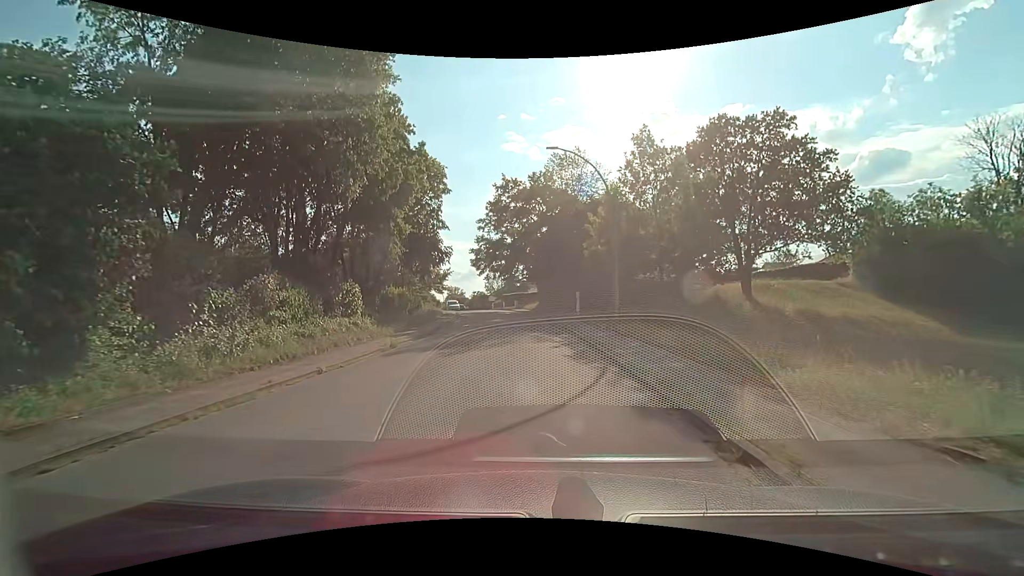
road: residential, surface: asphalt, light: Day
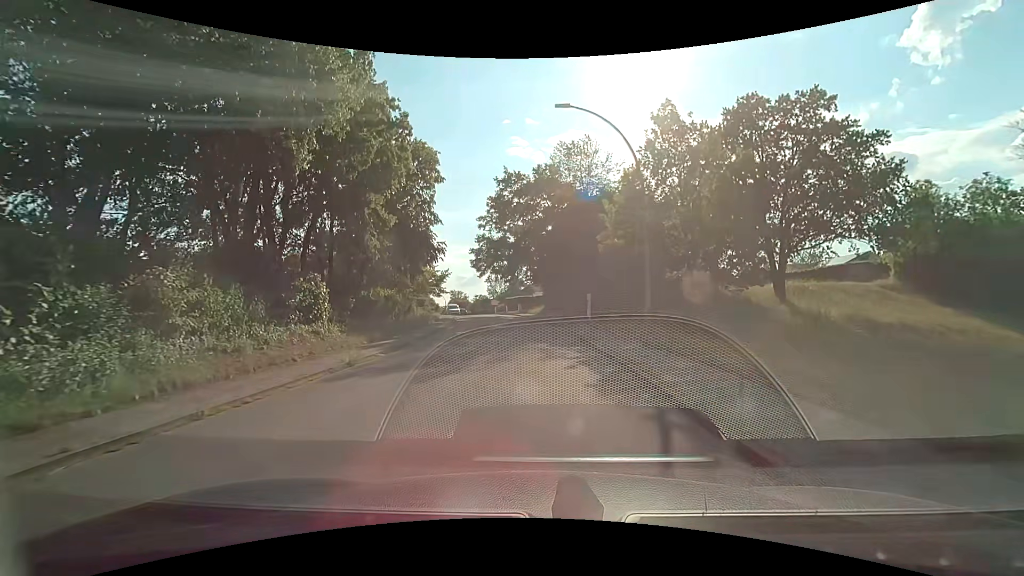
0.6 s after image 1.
(0.0, +4.6) m; -1°
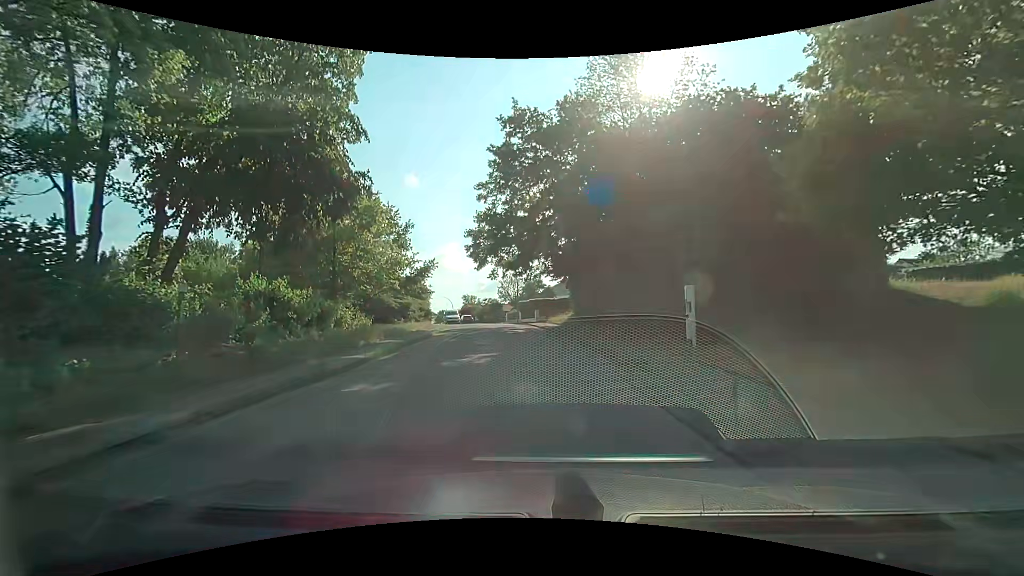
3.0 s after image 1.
(-0.3, +17.7) m; -2°
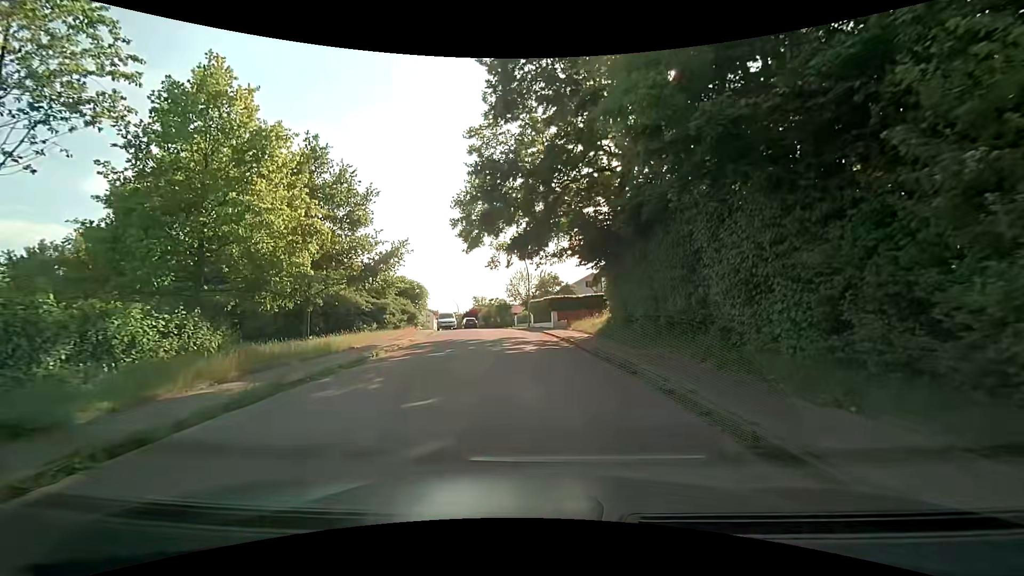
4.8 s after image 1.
(-0.3, +12.5) m; -2°
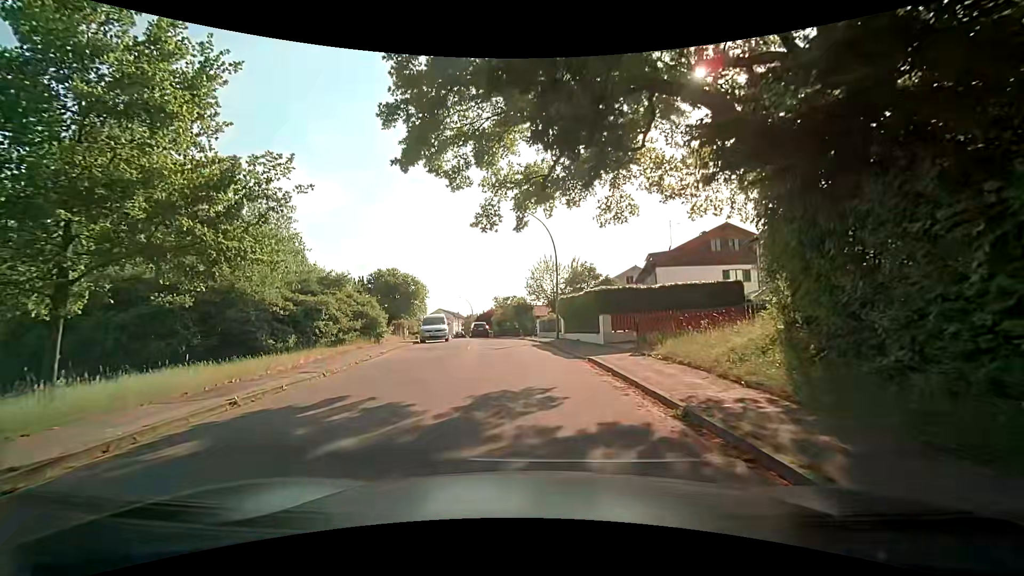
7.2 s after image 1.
(-0.4, +16.0) m; -2°
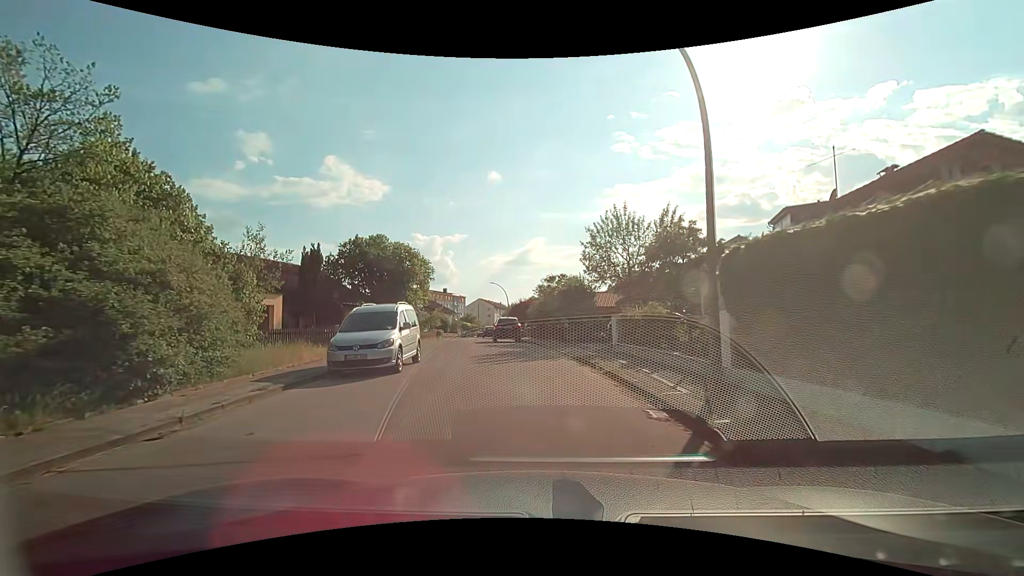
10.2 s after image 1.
(-1.0, +19.3) m; -5°
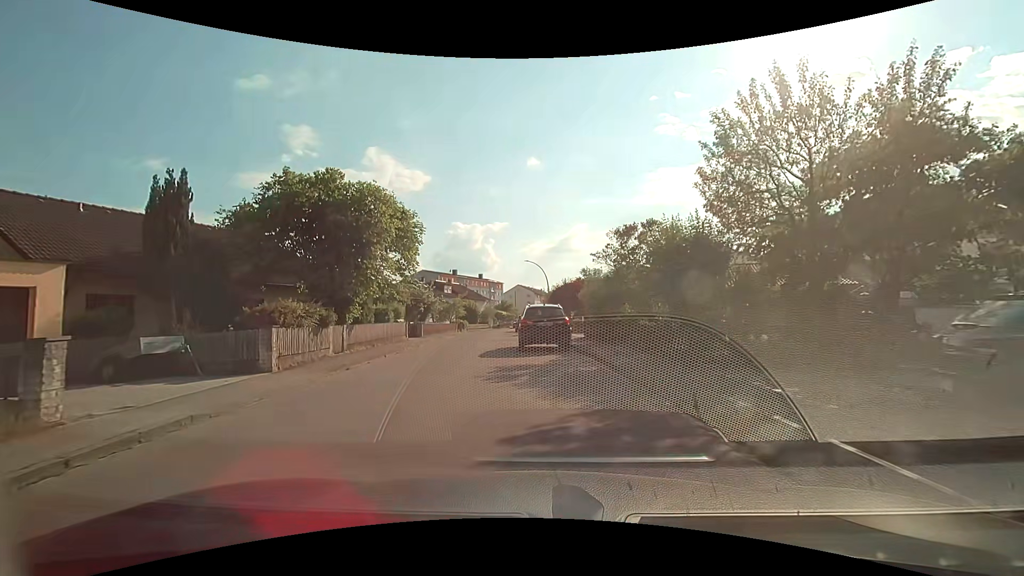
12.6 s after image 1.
(-0.7, +15.0) m; -5°
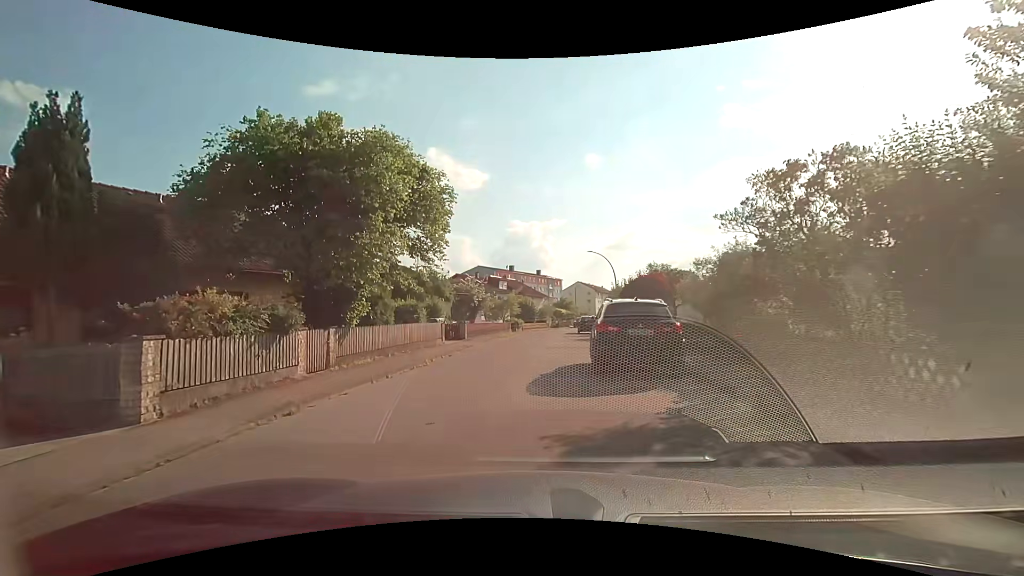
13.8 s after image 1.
(-0.4, +6.6) m; -7°
(0, +10) (0, +20) (0, +30) (+1, +40) (+2, +50) (+5, +60) (+7, +69) (+9, +79) (+12, +89) (+15, +98) m
